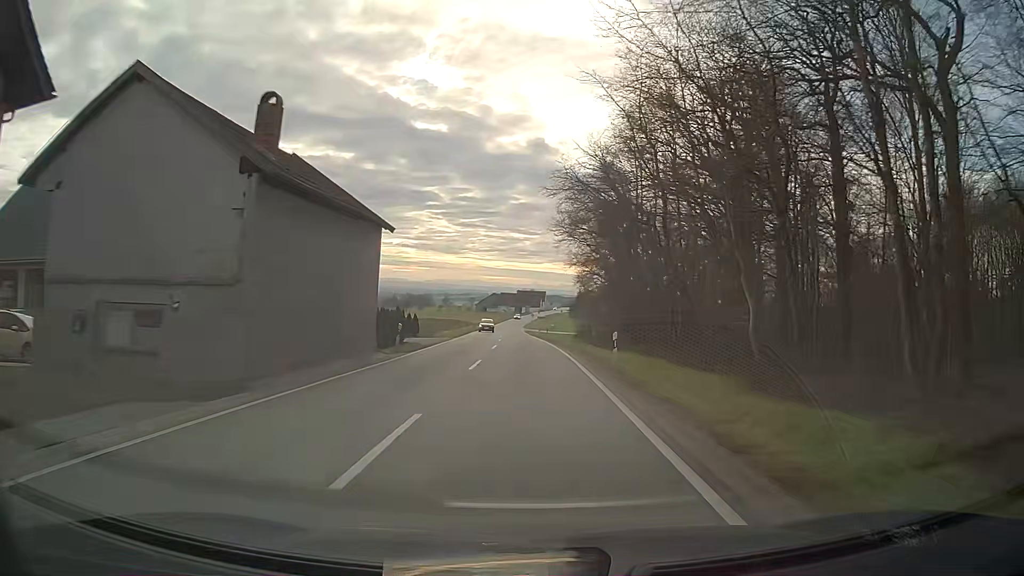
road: secondary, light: Day
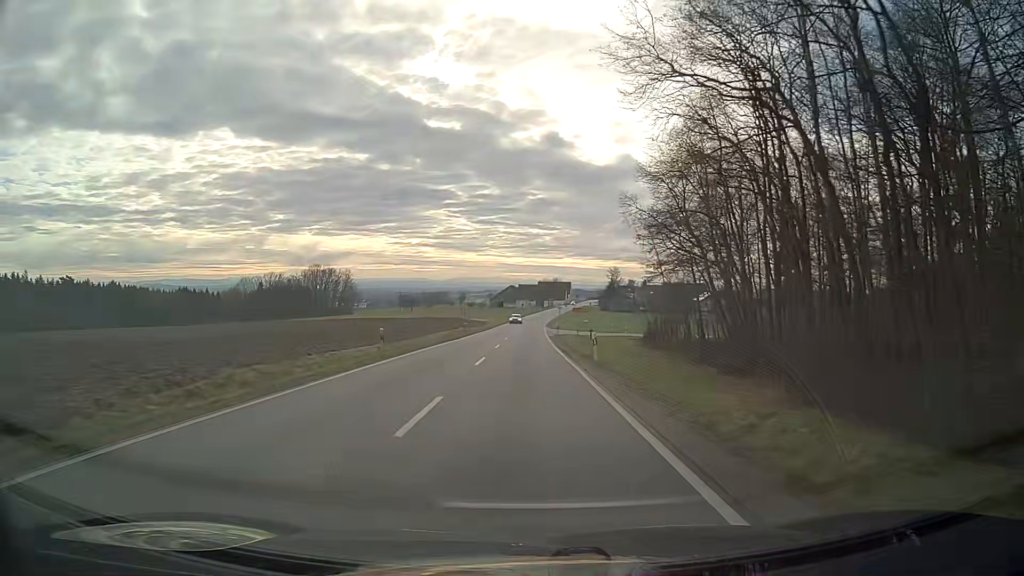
(-0.5, +45.9) m; -2°
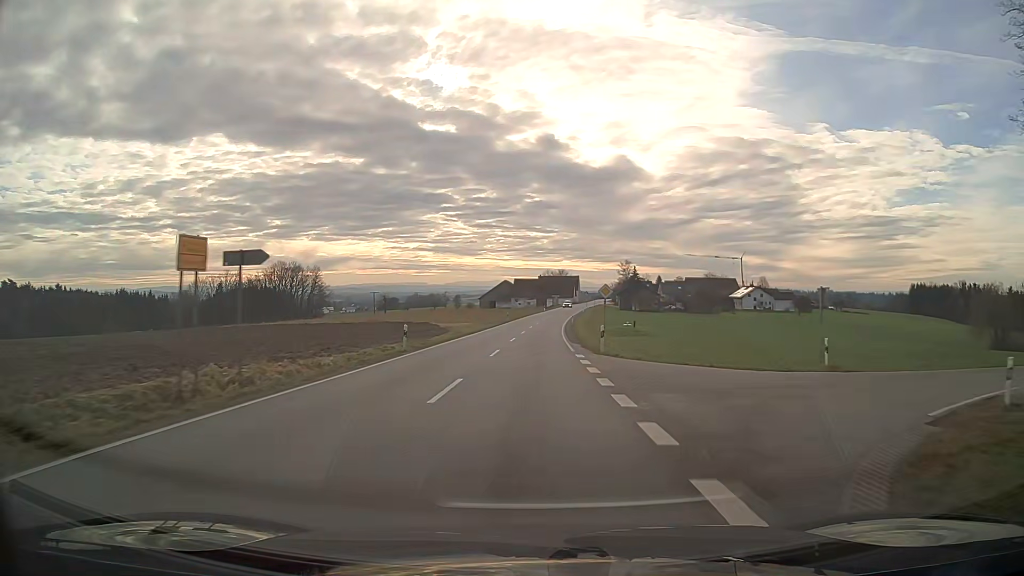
(-0.2, +57.1) m; 0°
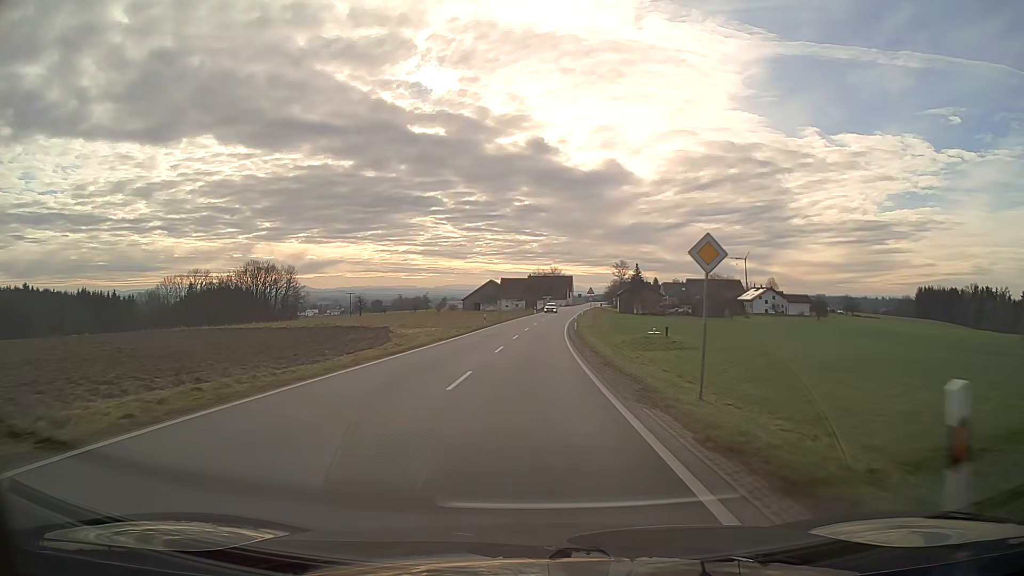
(+0.2, +22.4) m; +1°
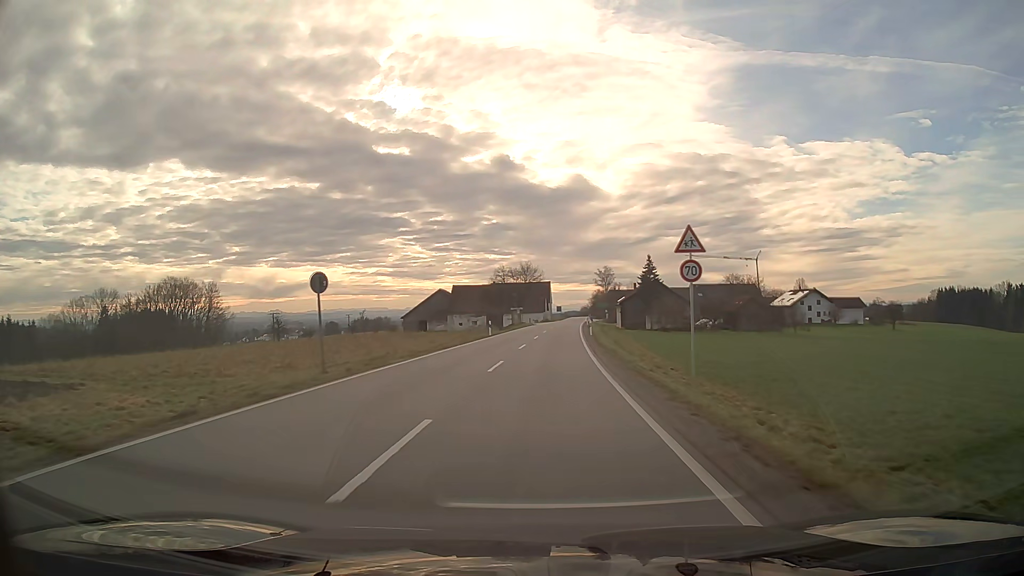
(+1.3, +55.5) m; +3°
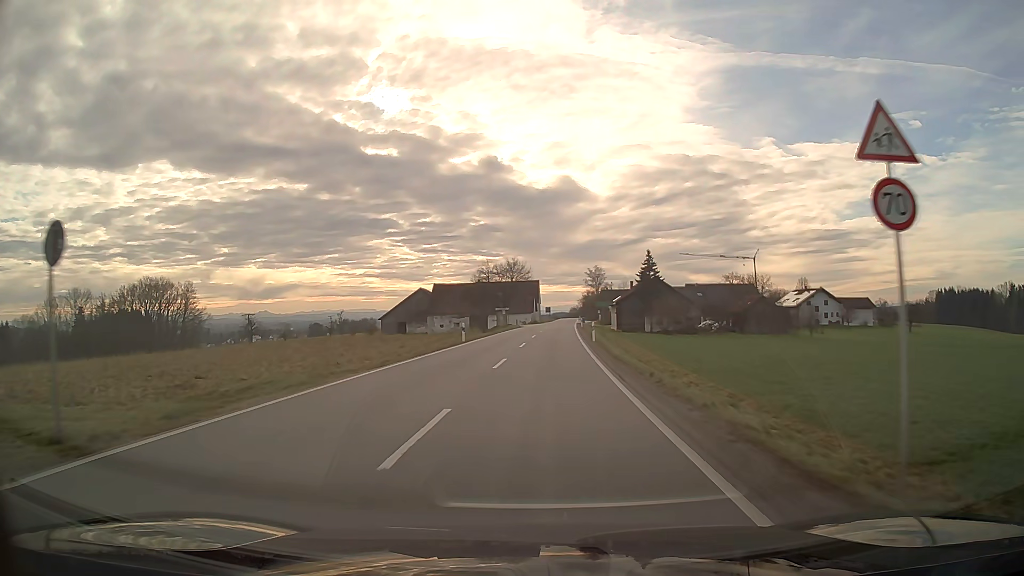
(+0.1, +10.9) m; +1°
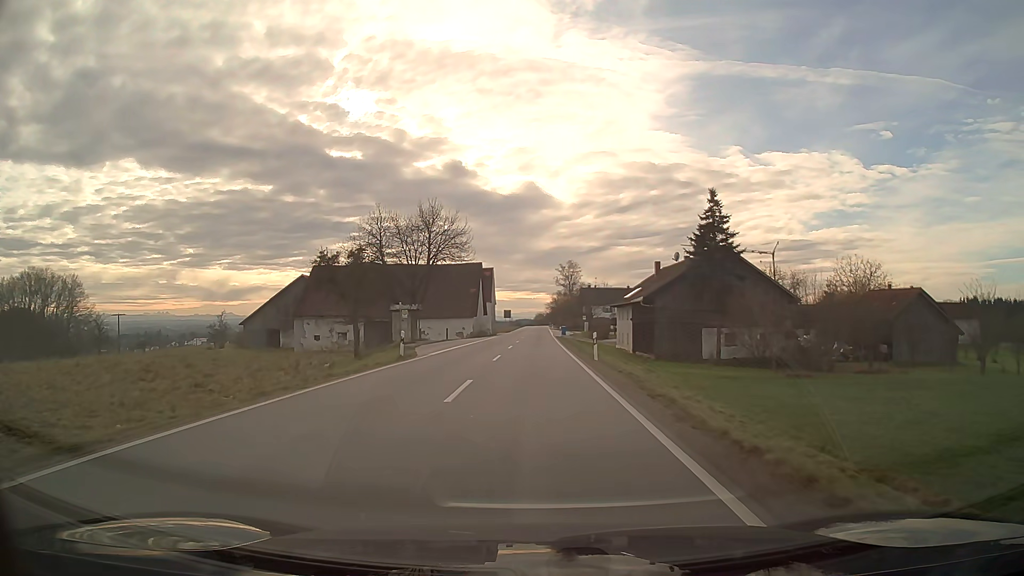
(+1.6, +54.8) m; +3°
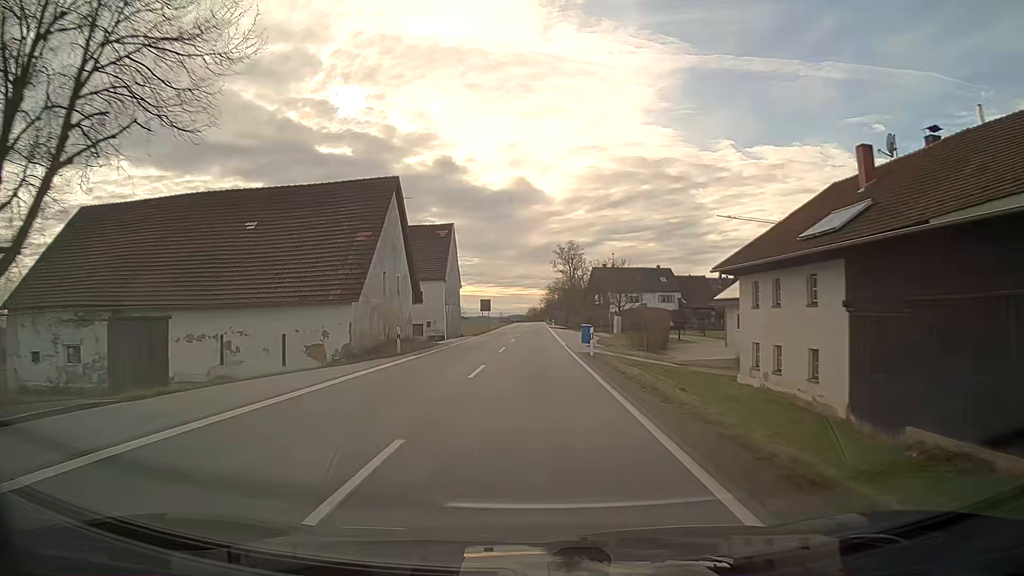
(+0.3, +44.0) m; +1°
